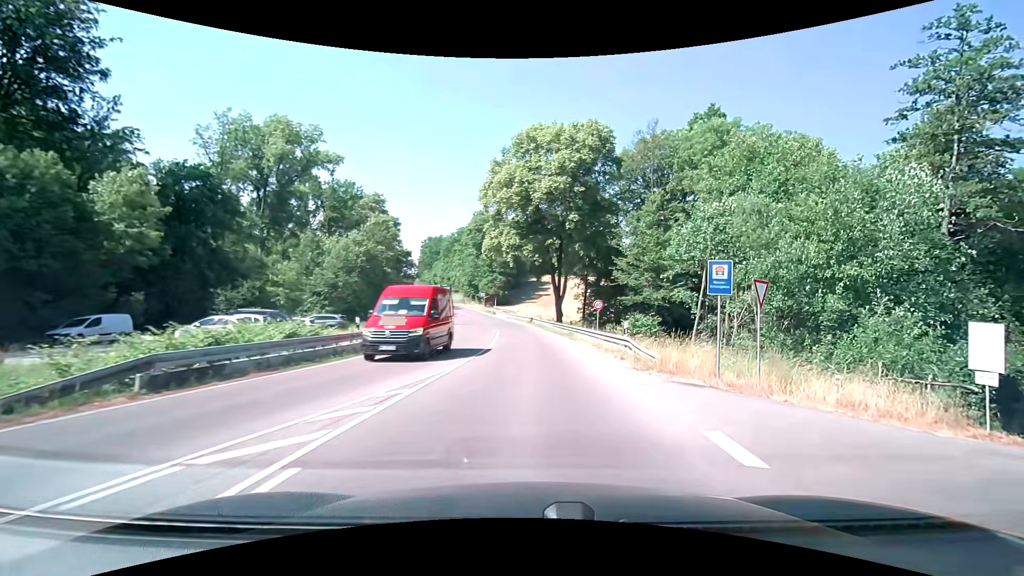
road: secondary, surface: asphalt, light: Day
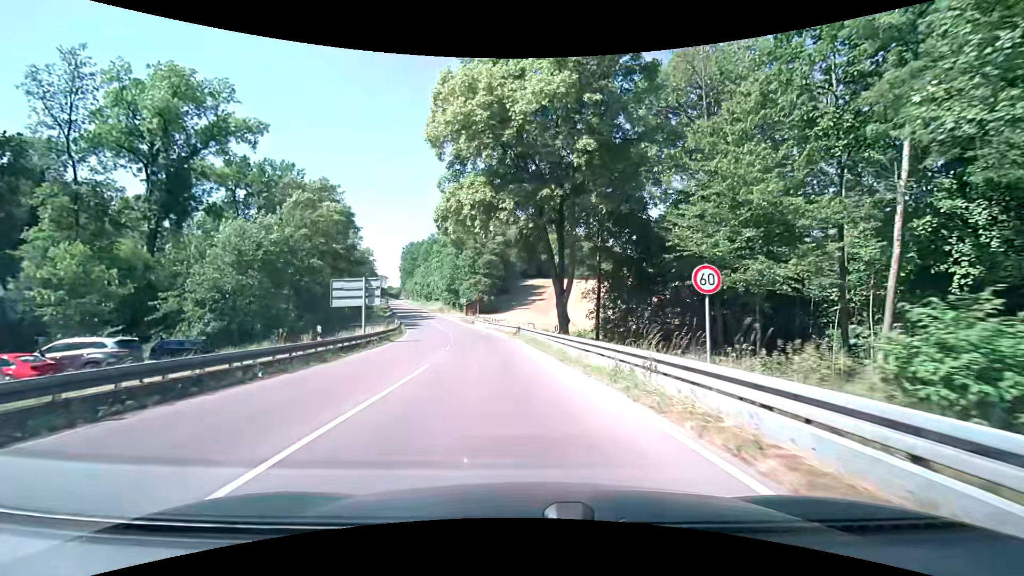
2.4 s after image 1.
(+1.5, +22.5) m; +2°
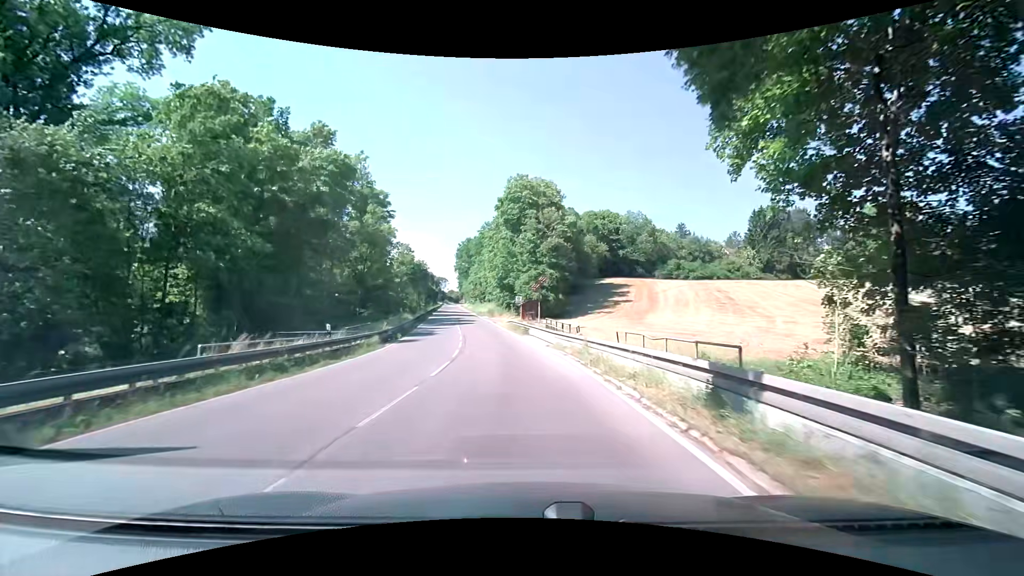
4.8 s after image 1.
(-2.0, +29.8) m; -7°
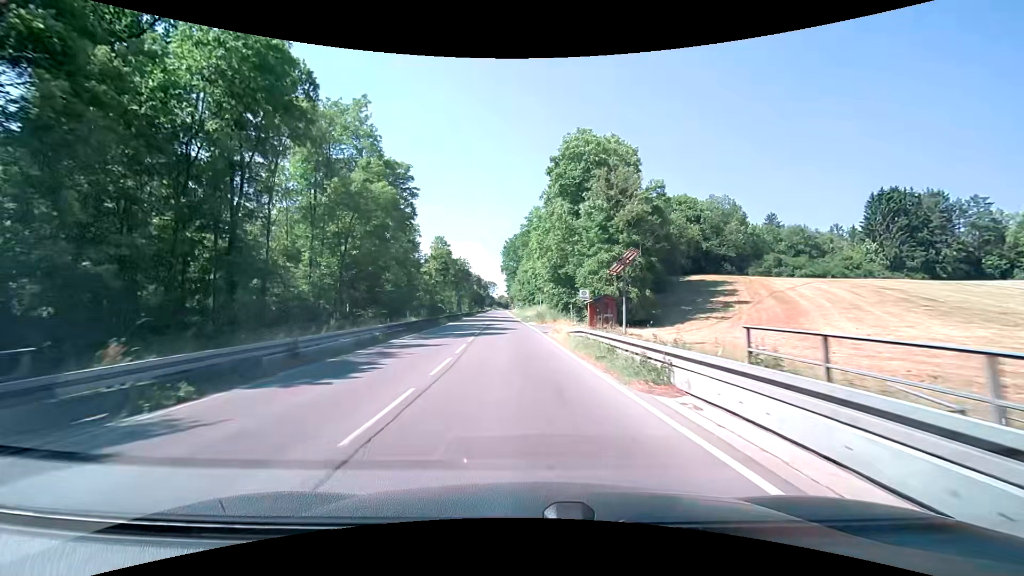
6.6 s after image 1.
(-1.5, +25.6) m; -6°
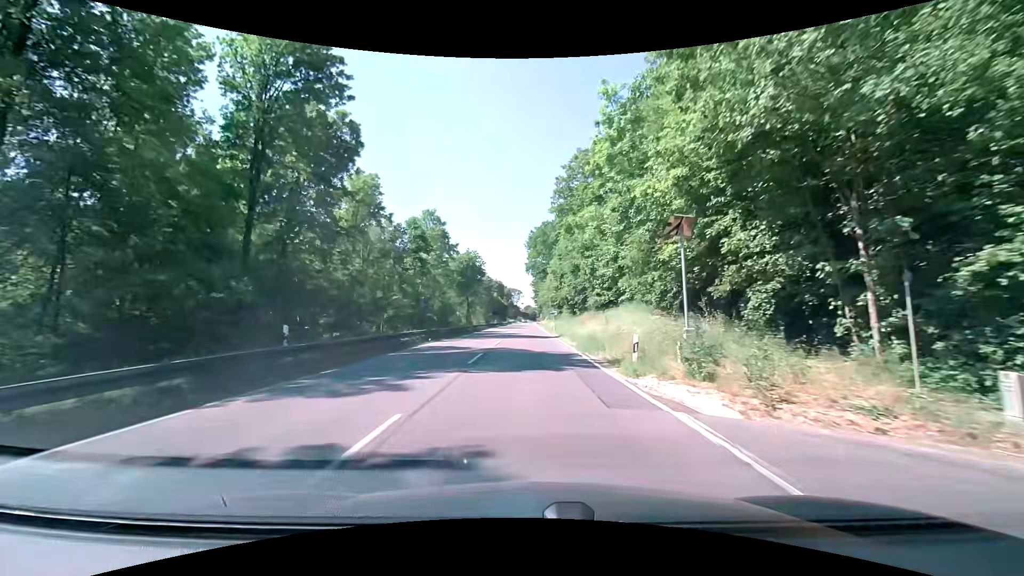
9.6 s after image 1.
(-2.0, +44.4) m; -3°
